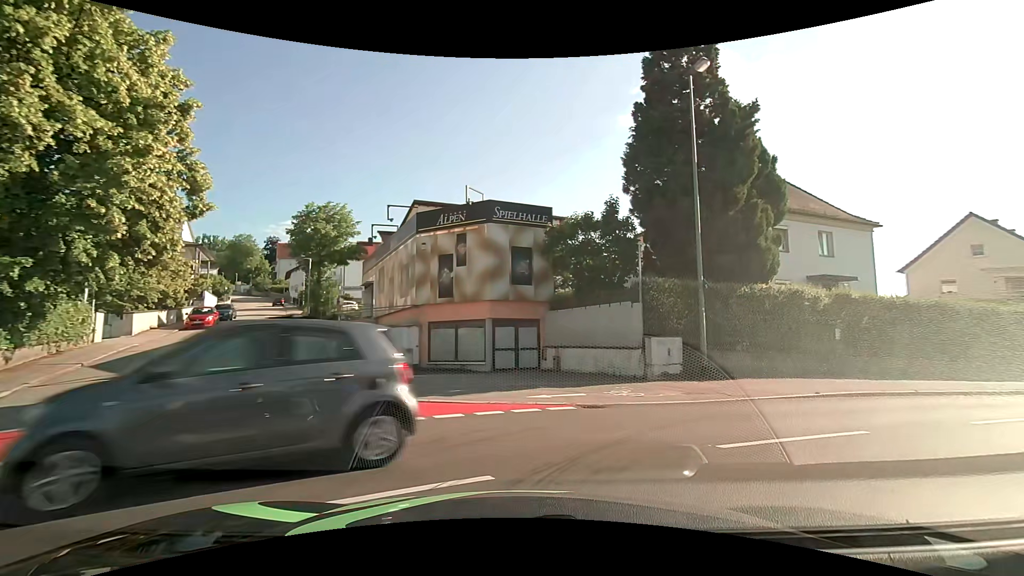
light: Day
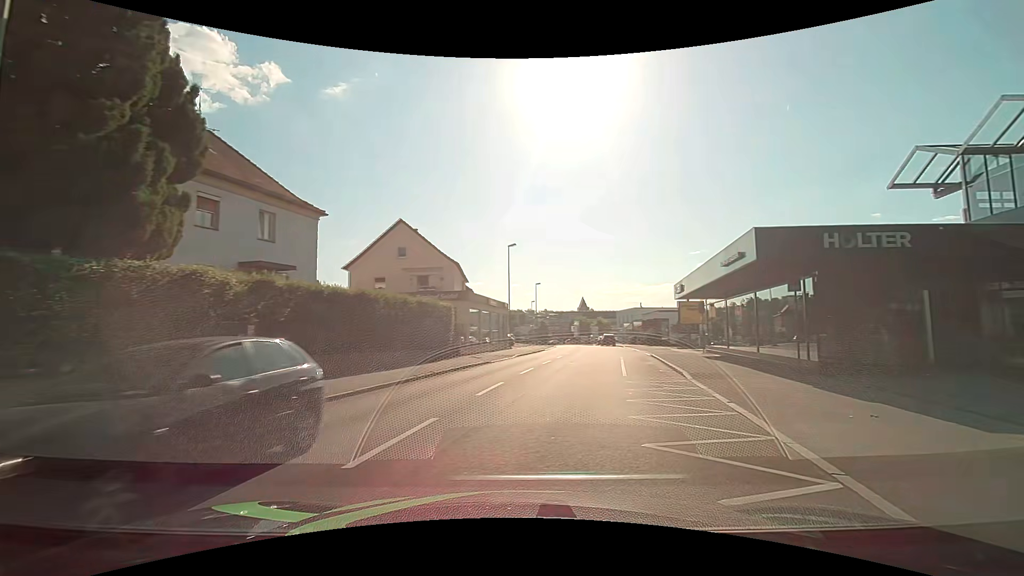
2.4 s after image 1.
(+3.0, +5.5) m; +57°
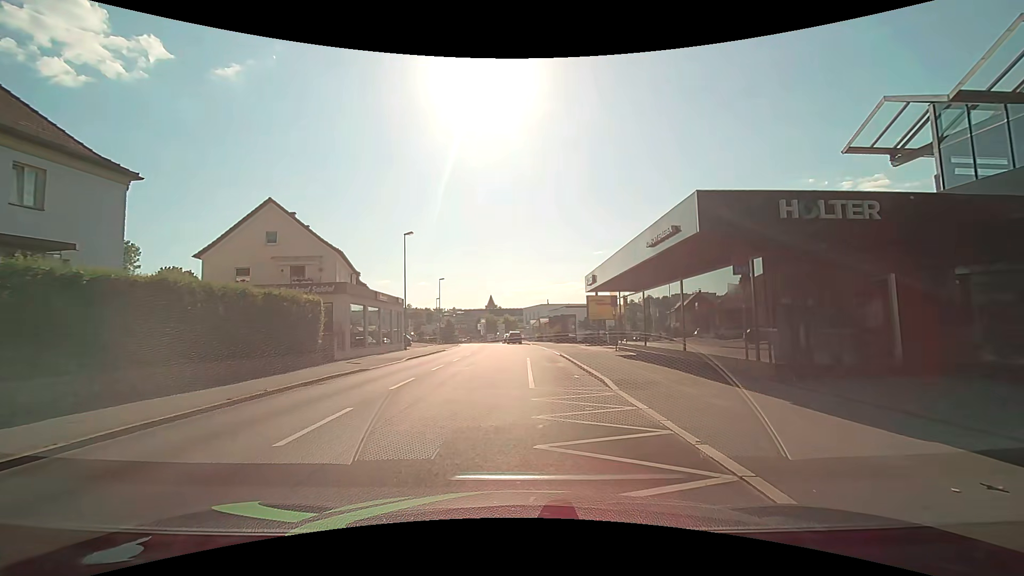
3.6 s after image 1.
(+0.6, +4.6) m; +10°
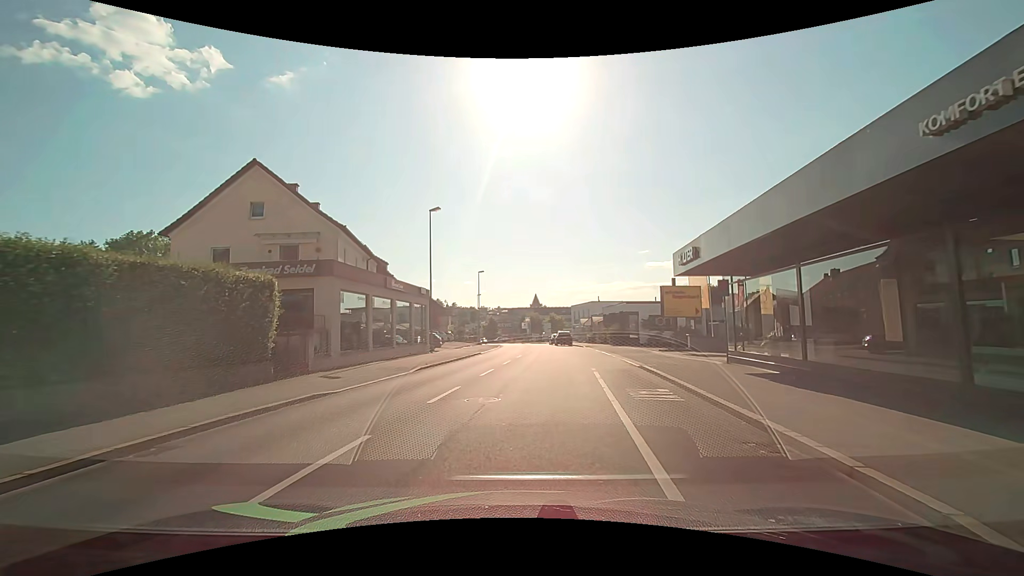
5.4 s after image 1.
(-0.3, +8.9) m; -5°
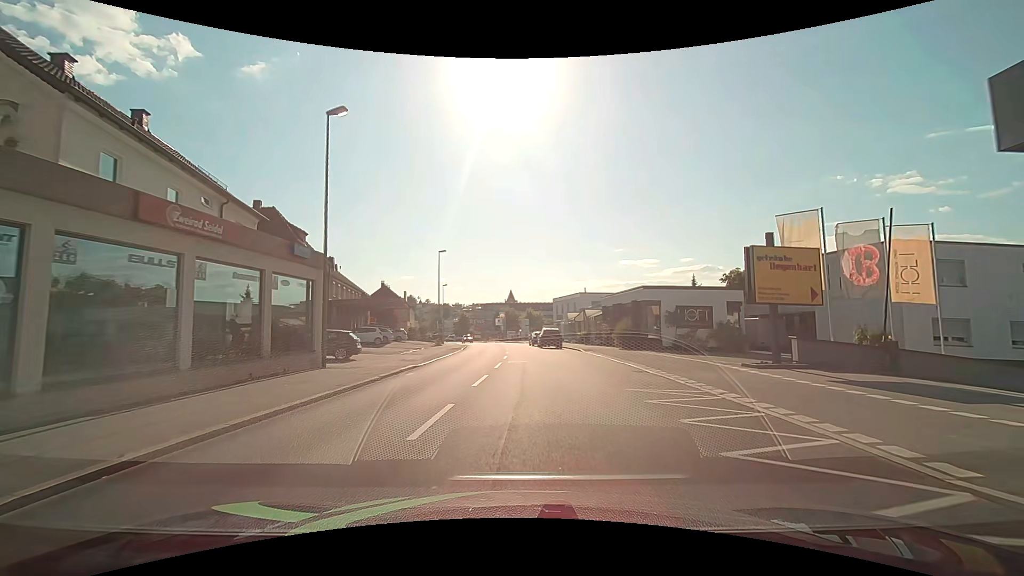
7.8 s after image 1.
(+0.2, +15.5) m; +3°
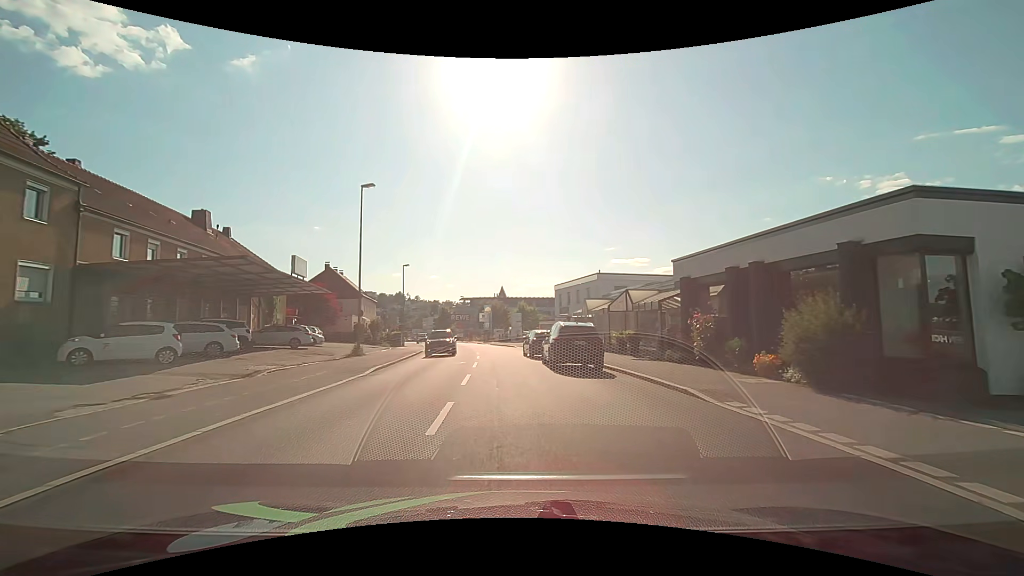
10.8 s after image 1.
(+0.4, +24.0) m; +2°
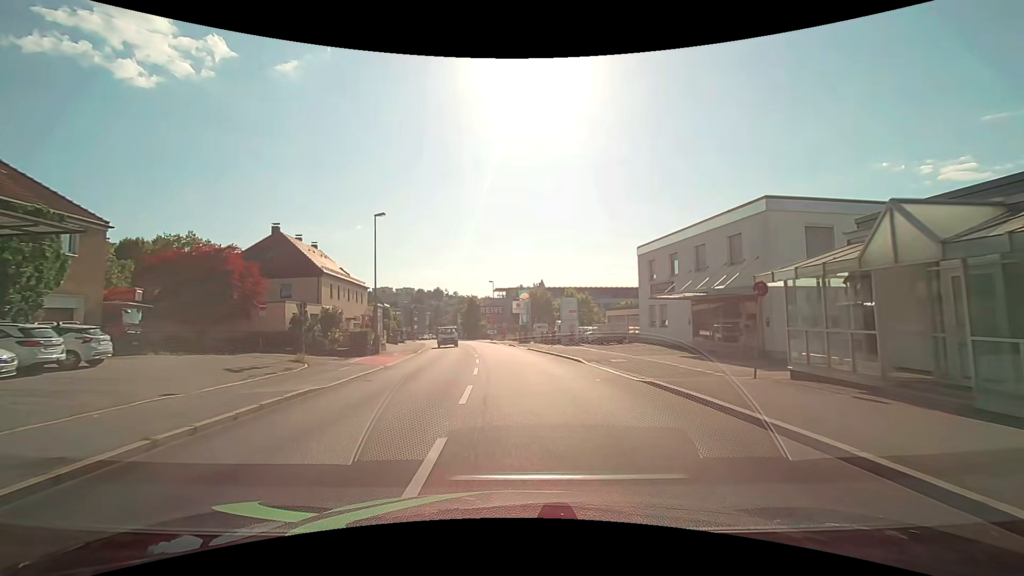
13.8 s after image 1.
(-1.4, +27.4) m; -5°
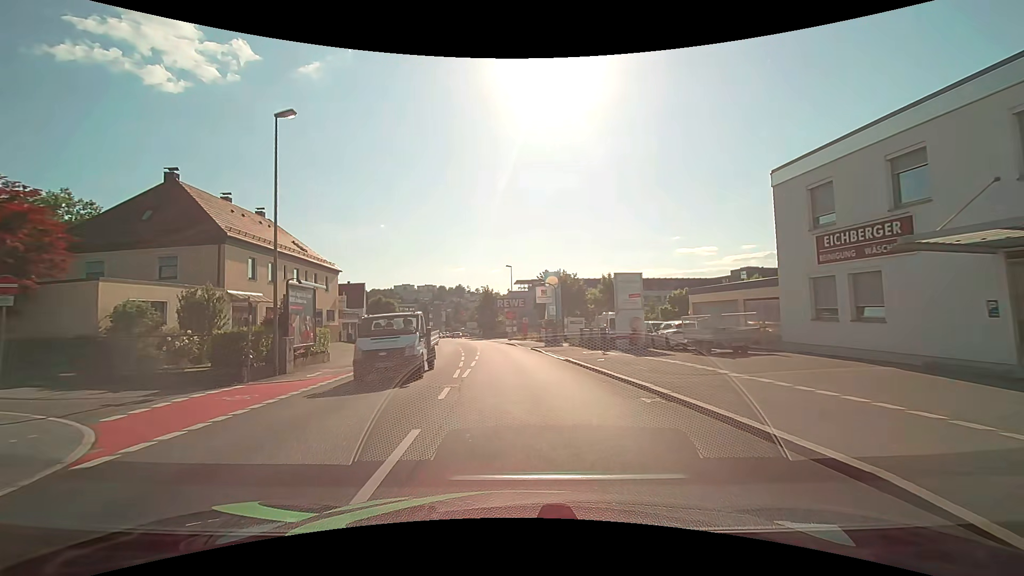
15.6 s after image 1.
(-0.2, +17.6) m; -3°
(0, +10) (0, +20) (-1, +30) (-2, +40) (-3, +50) (-4, +60) (-6, +70) (-8, +79) (-10, +89) (-12, +99) m
